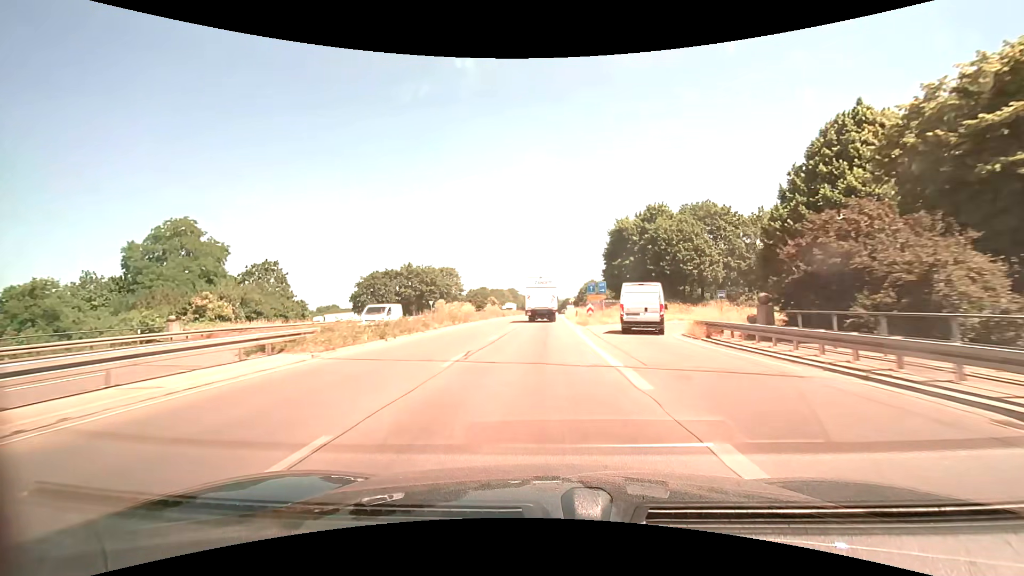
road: trunk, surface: asphalt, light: Day
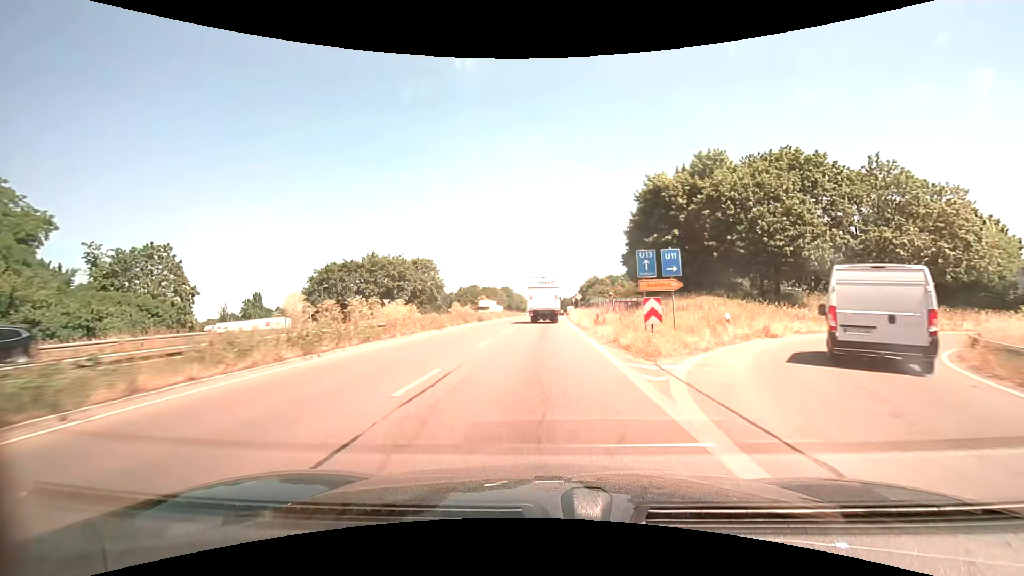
(+0.1, +21.5) m; 0°
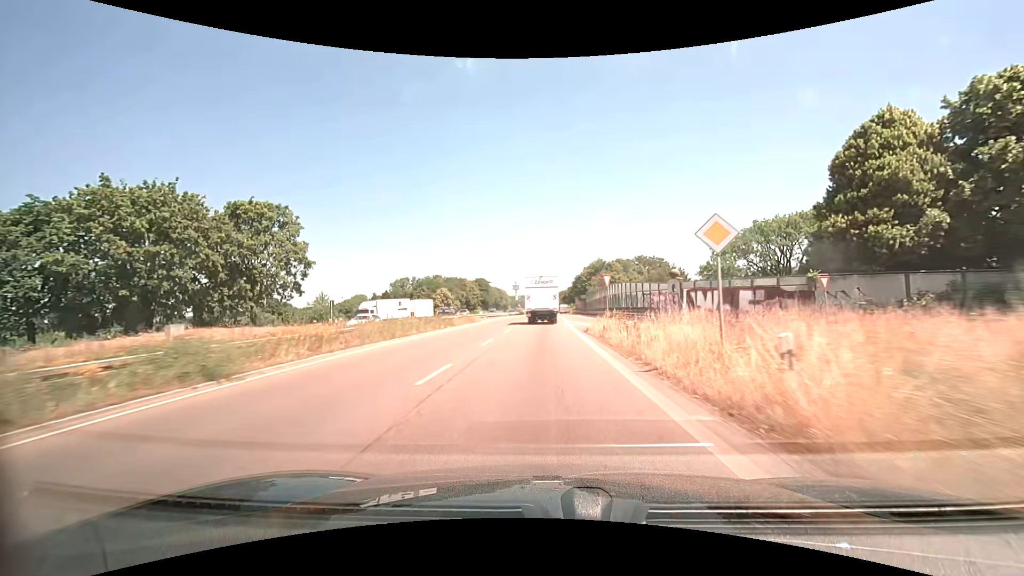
(+0.7, +52.3) m; +2°
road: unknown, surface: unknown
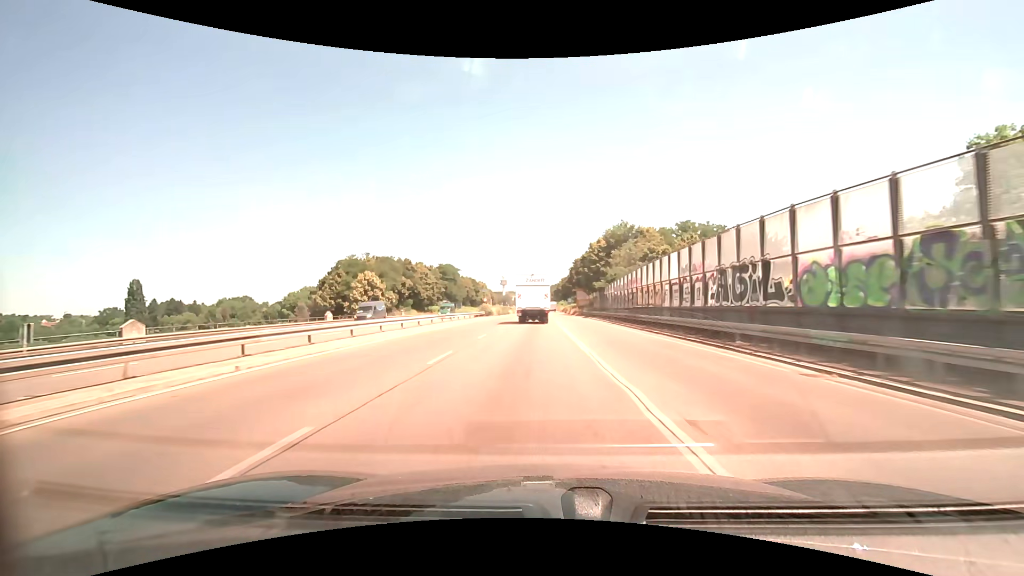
(+0.6, +50.7) m; +1°
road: trunk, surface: asphalt
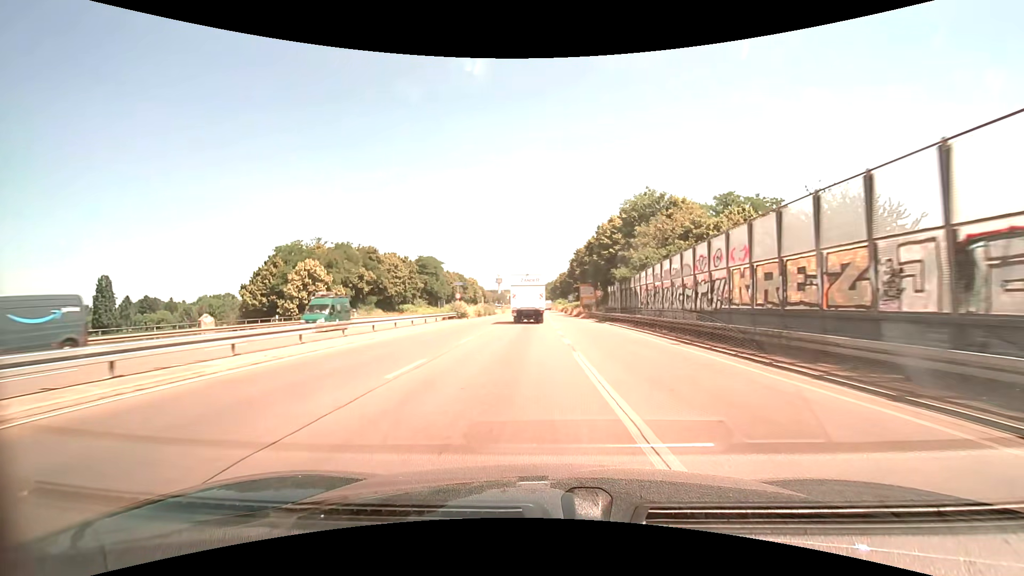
(+0.1, +19.9) m; 0°
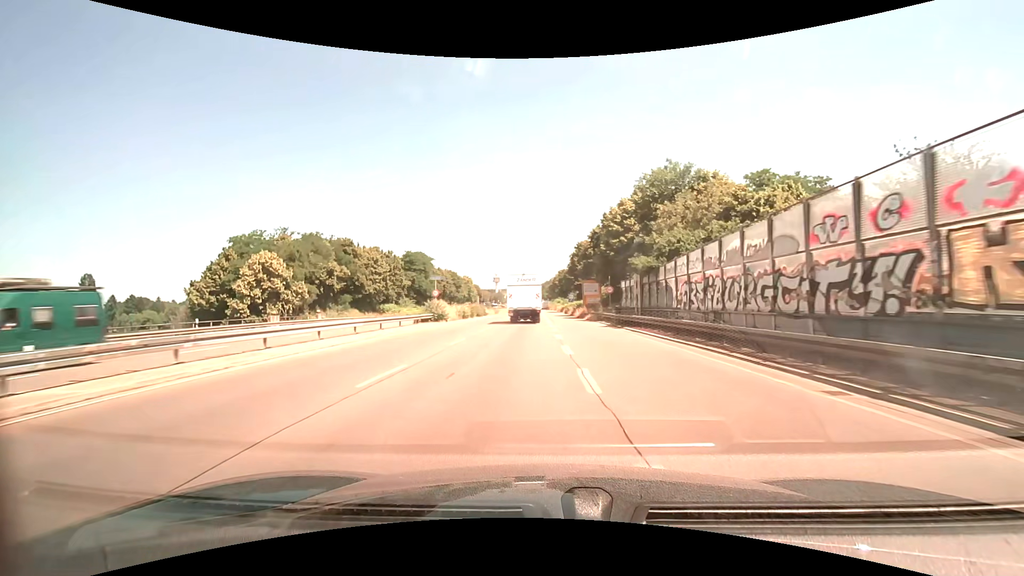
(0.0, +10.0) m; 0°
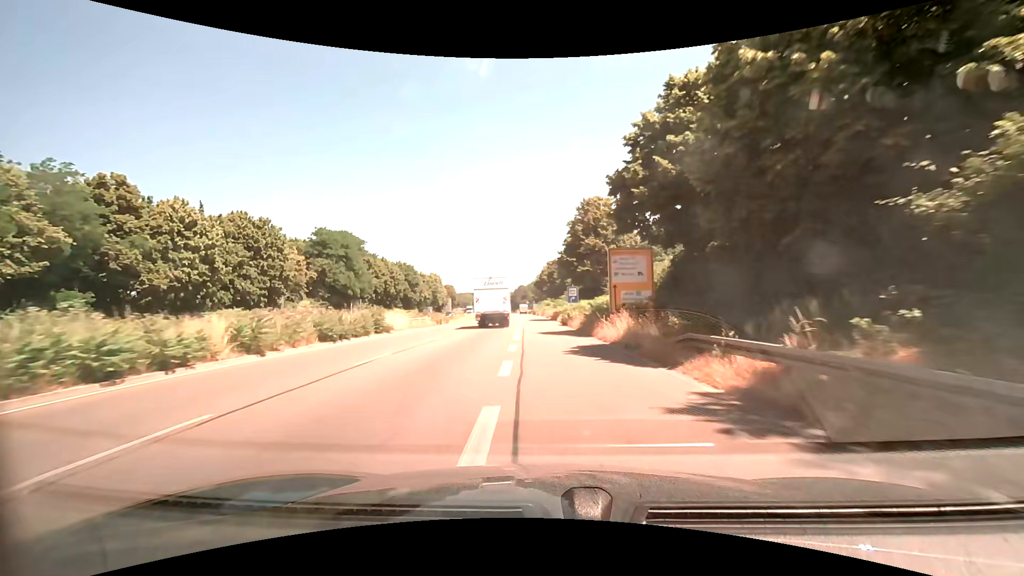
(+0.9, +40.3) m; +2°
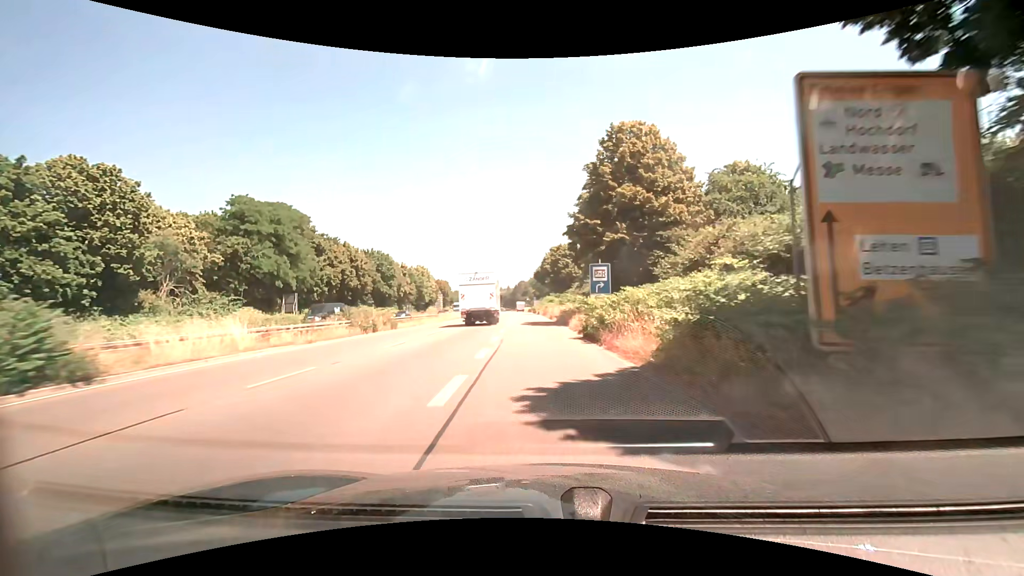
(0.0, +21.7) m; 0°
(0, +10) (0, +20) (-1, +30) (-1, +40) (-2, +50) (-2, +60) (-3, +70) (-3, +80) (-4, +90) (-4, +100) m
